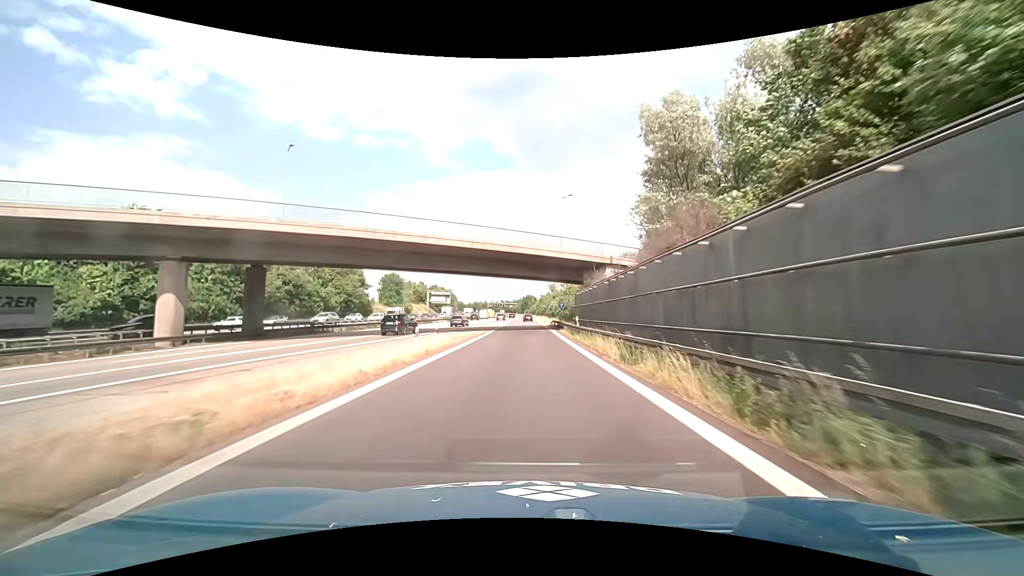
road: motorway_link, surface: asphalt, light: Day
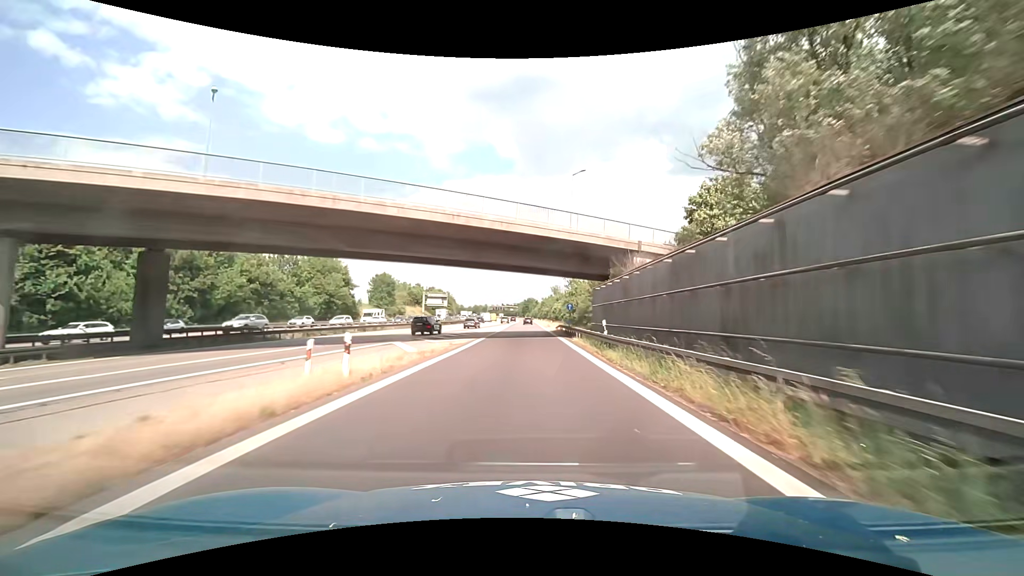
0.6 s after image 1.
(0.0, +11.1) m; 0°
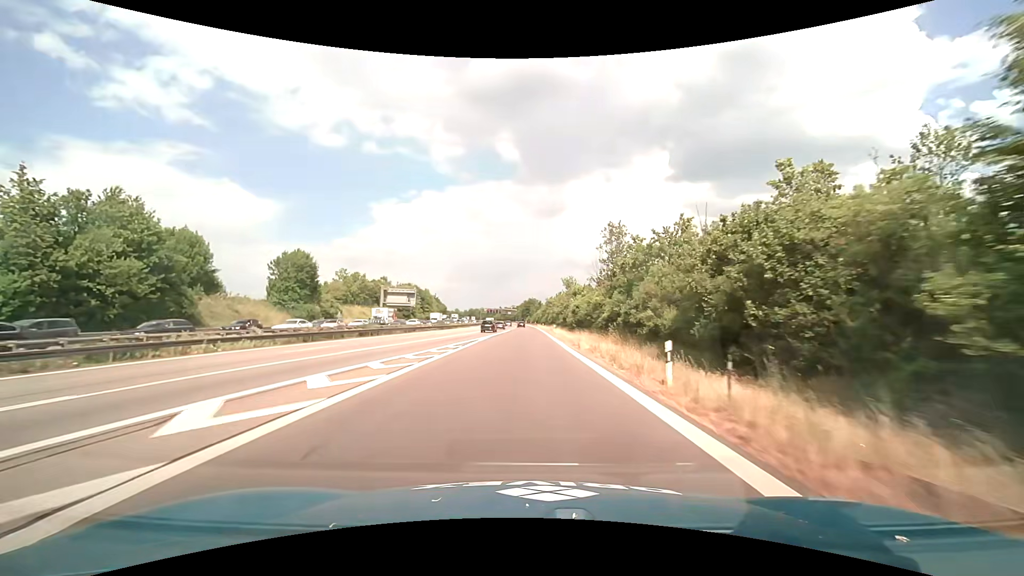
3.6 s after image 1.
(-1.0, +57.3) m; -1°
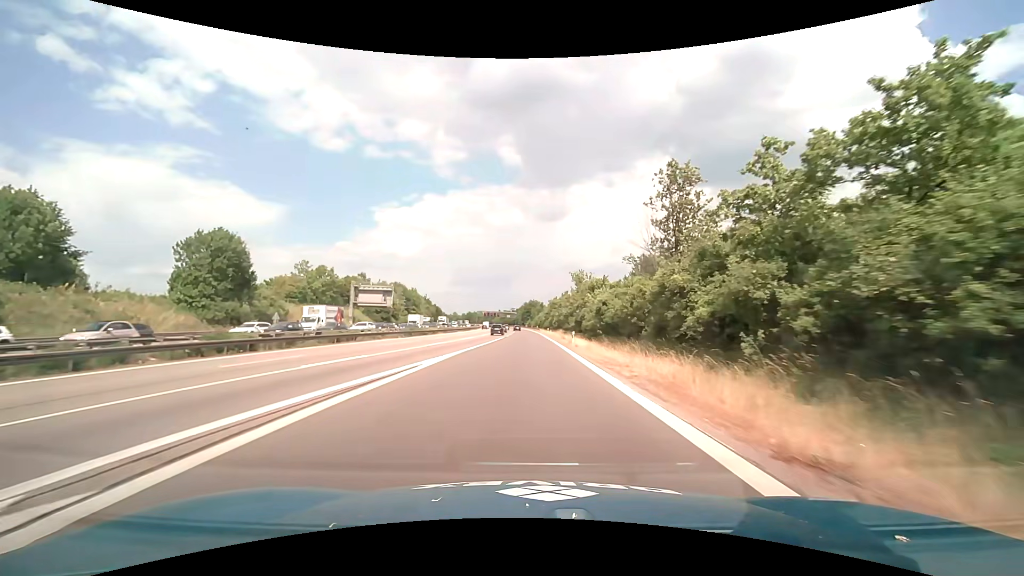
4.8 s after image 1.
(+0.2, +24.8) m; +1°
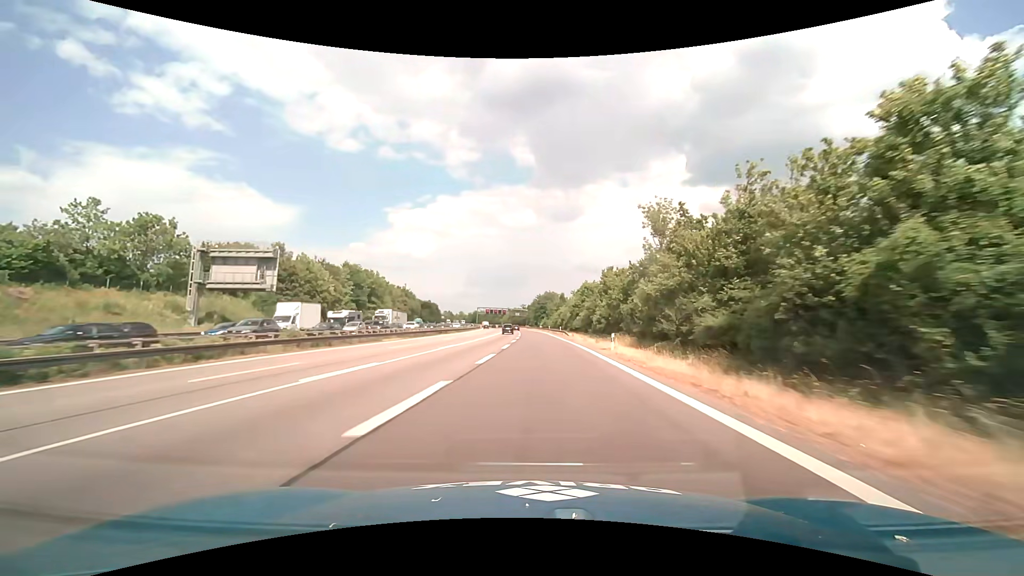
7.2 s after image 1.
(-0.5, +59.7) m; -2°
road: motorway
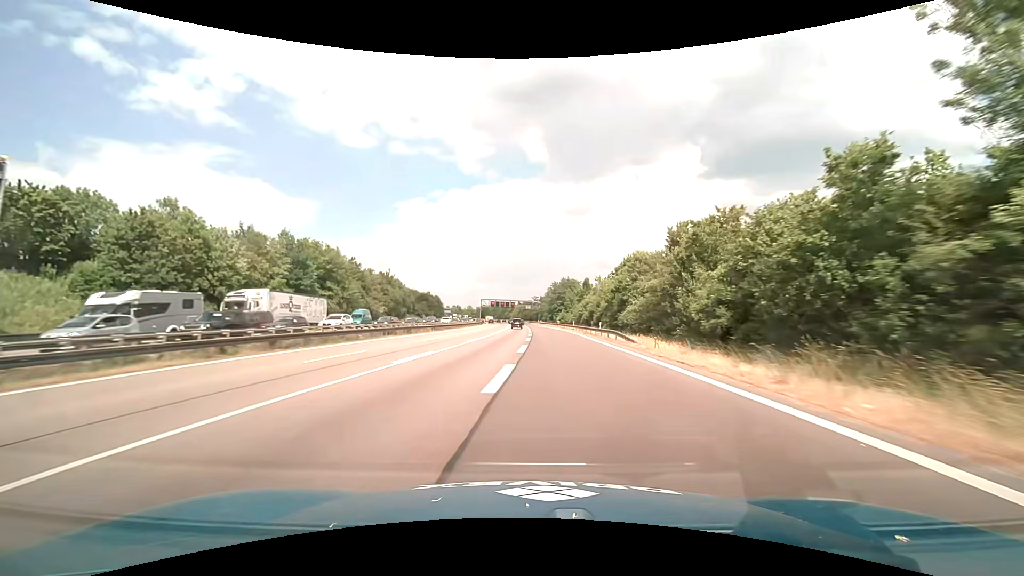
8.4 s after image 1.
(-0.4, +32.9) m; -1°
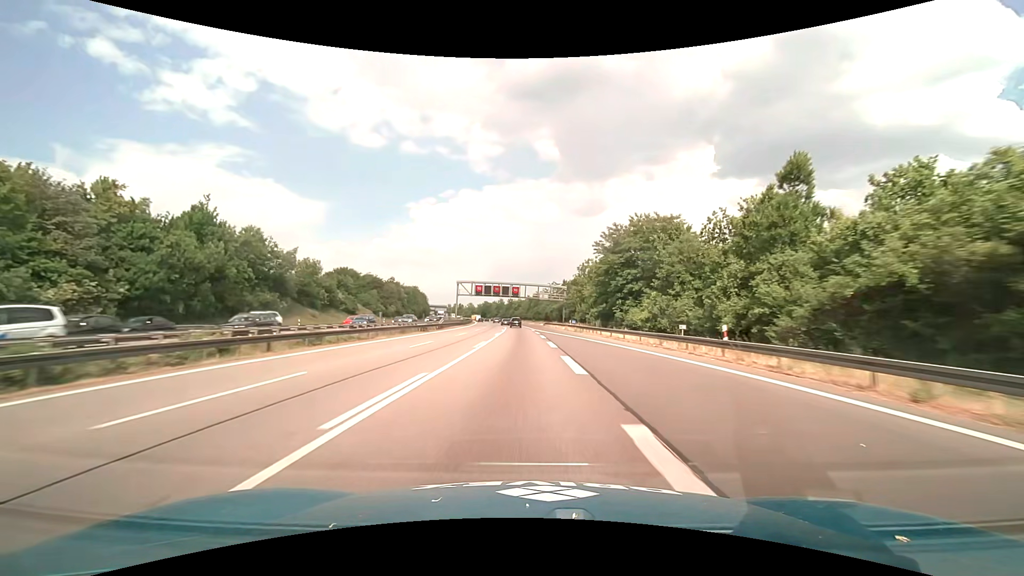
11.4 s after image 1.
(-1.2, +80.8) m; -1°
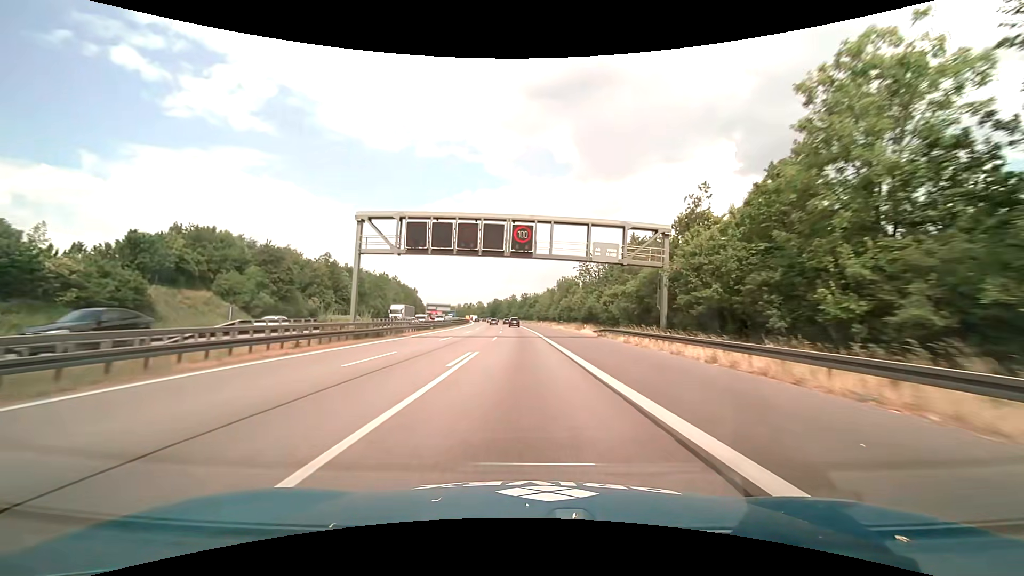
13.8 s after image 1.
(-1.1, +63.6) m; -2°
(0, +10) (0, +20) (0, +30) (-1, +40) (-1, +50) (-1, +60) (-2, +70) (-3, +80) (-3, +90) (-4, +100) m
